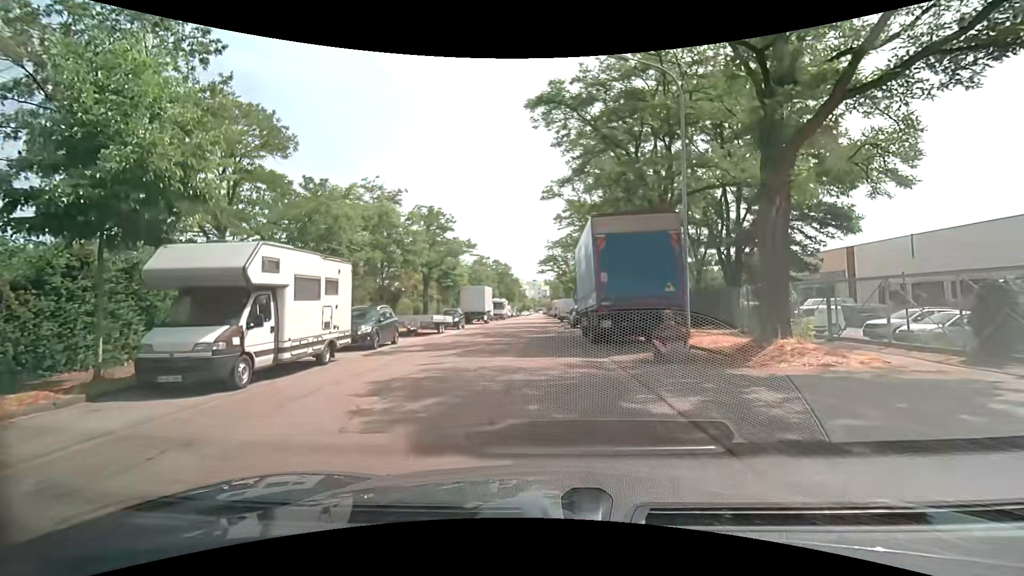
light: Day
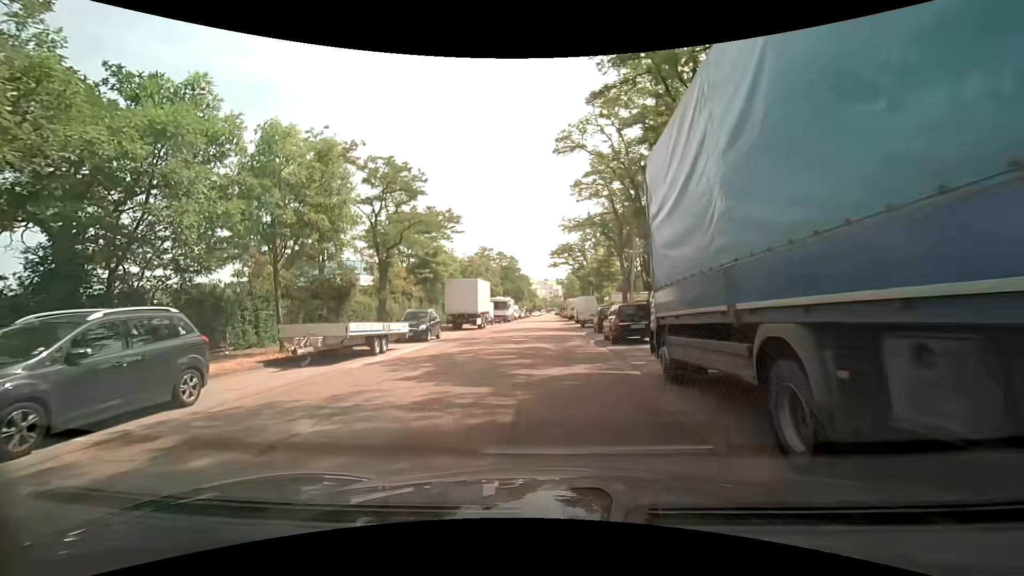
(-0.1, +13.4) m; 0°
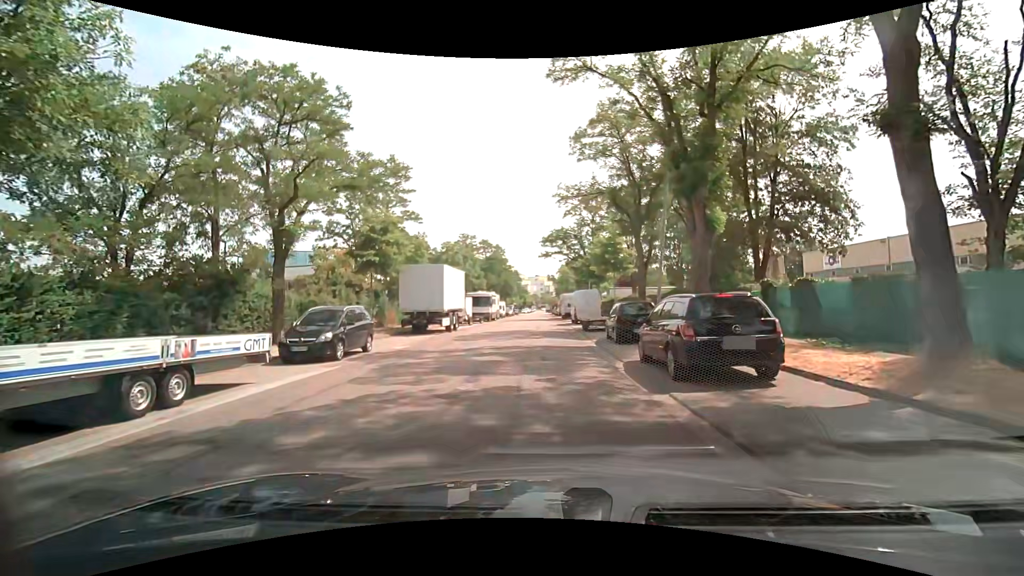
(-0.1, +9.7) m; +1°
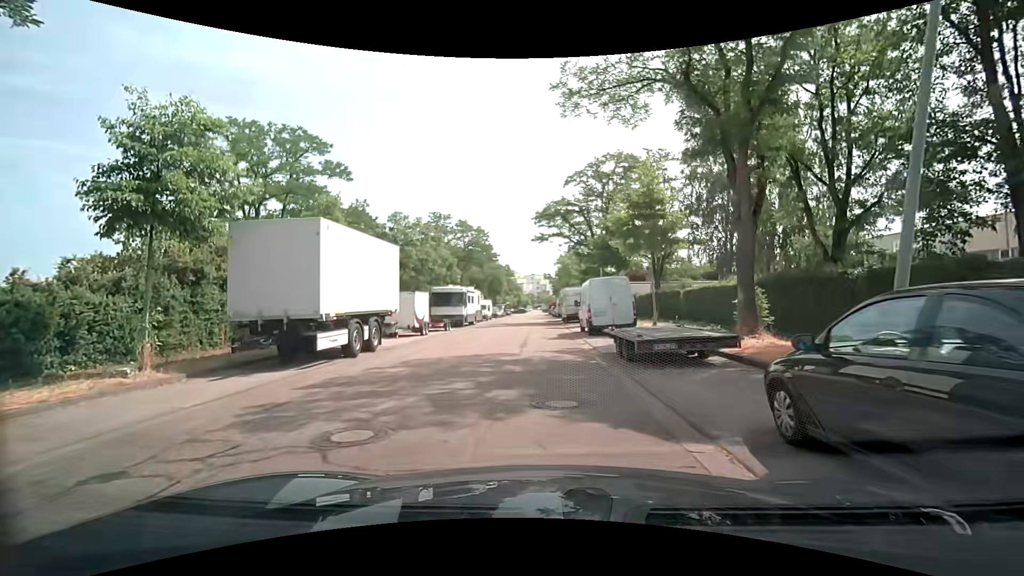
(-0.1, +14.9) m; -1°
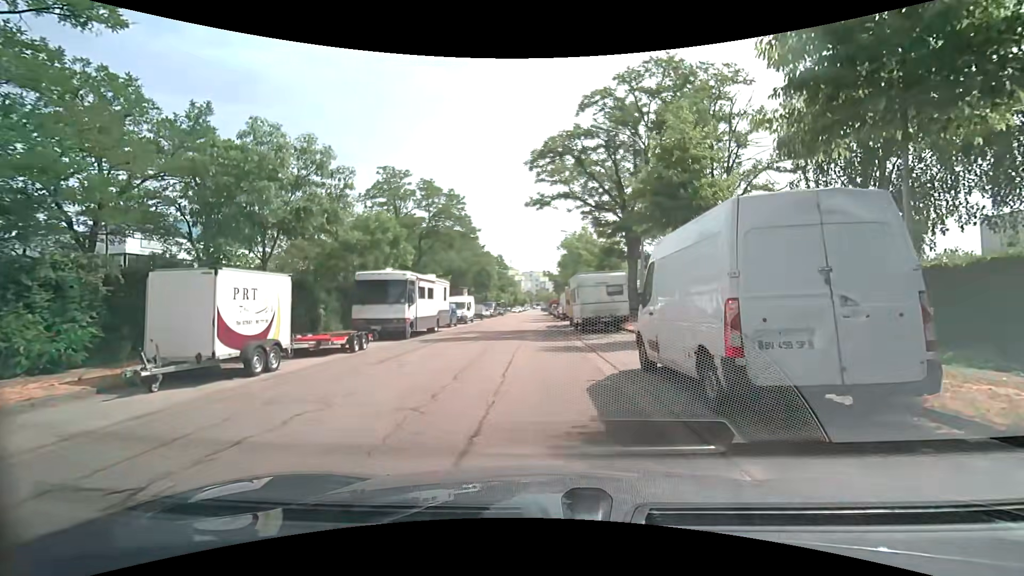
(0.0, +16.0) m; 0°
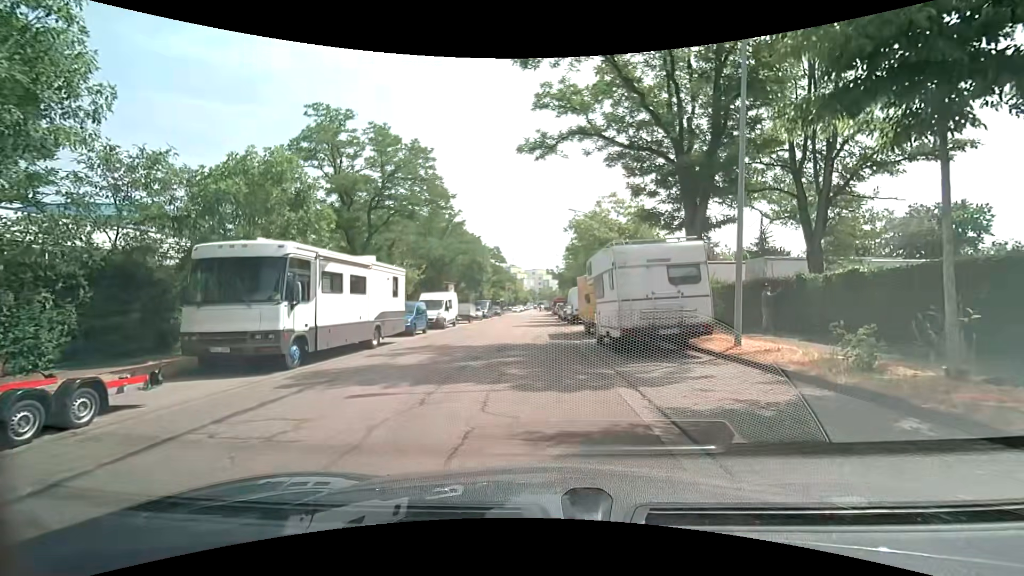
(+0.2, +10.8) m; 0°
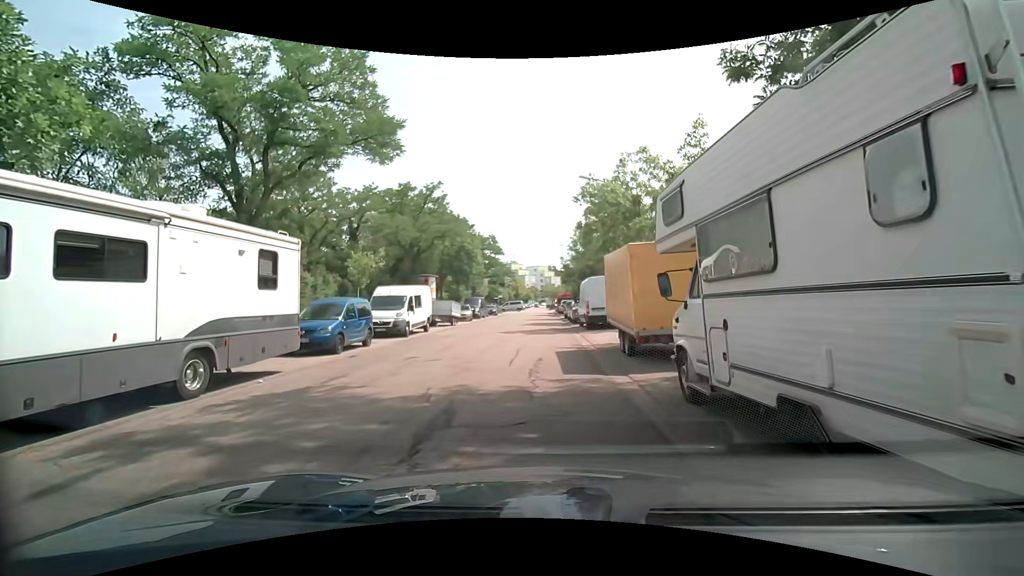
(0.0, +9.6) m; 0°
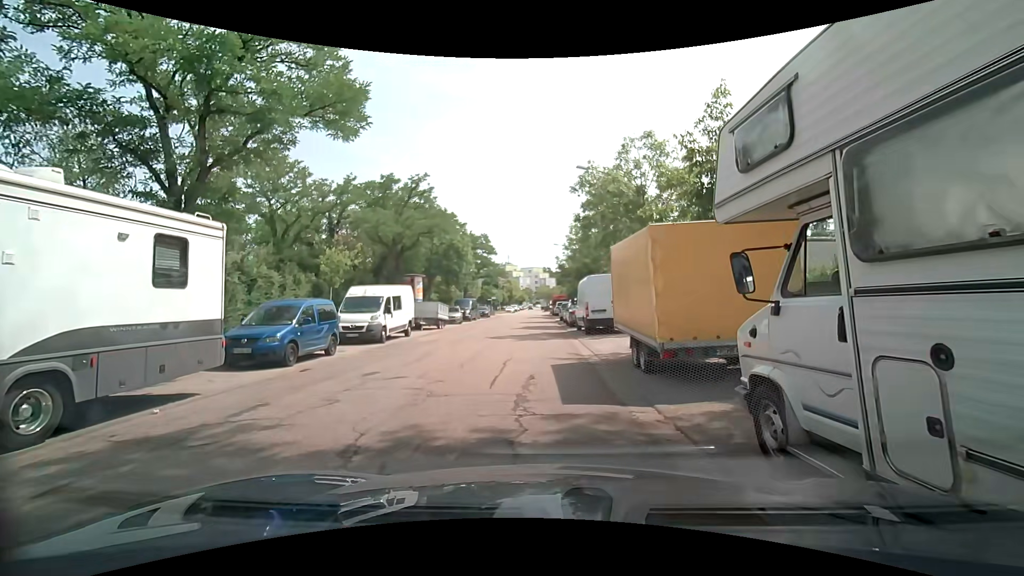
(0.0, +2.6) m; +2°
